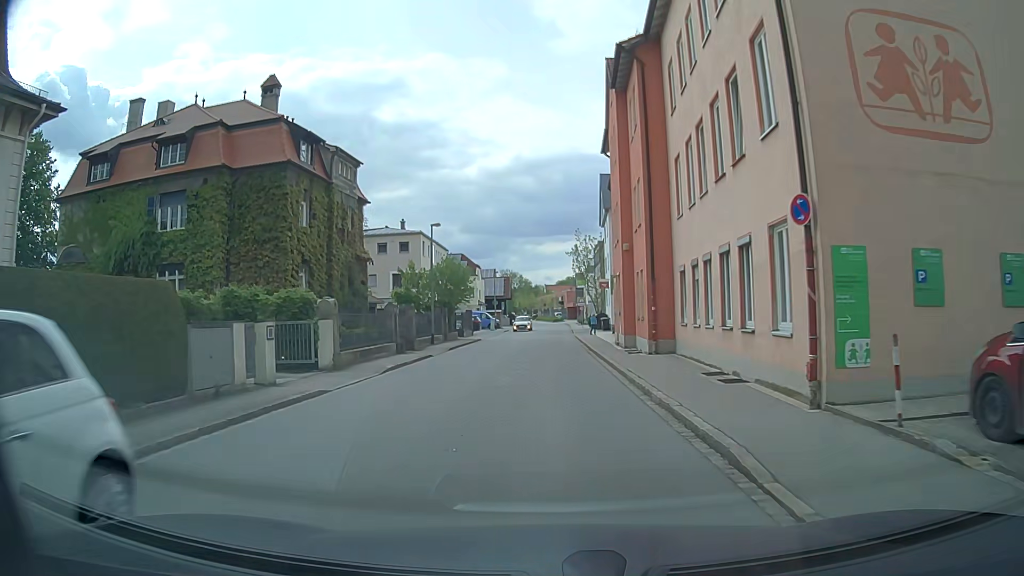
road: residential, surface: asphalt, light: Day
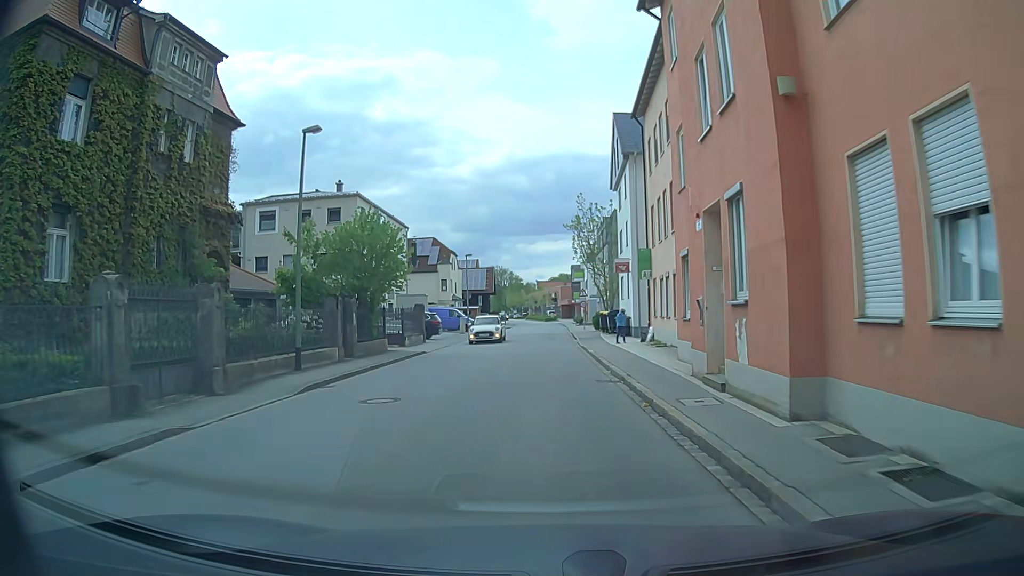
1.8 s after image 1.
(+0.1, +18.4) m; 0°
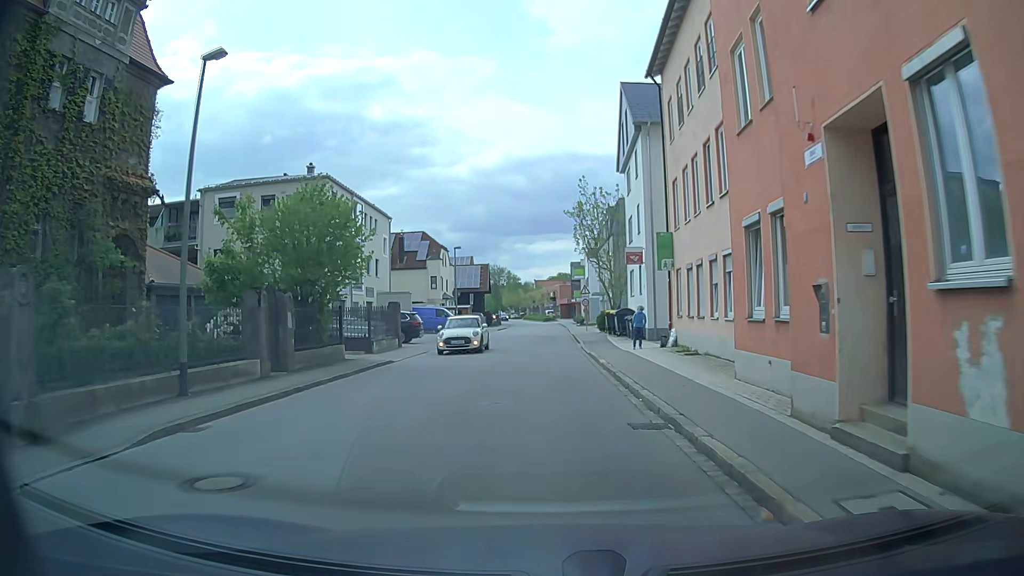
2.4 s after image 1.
(0.0, +5.8) m; 0°
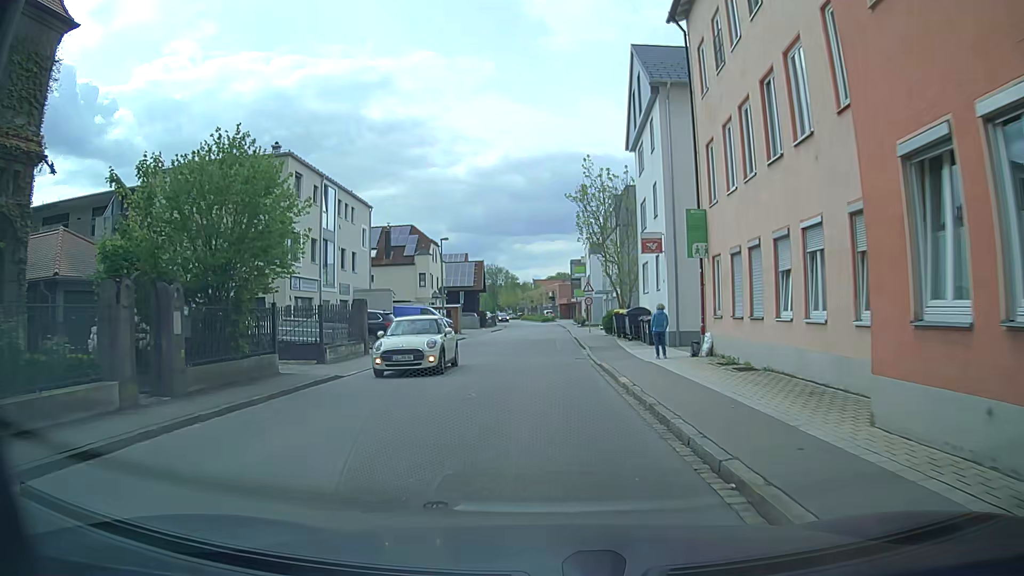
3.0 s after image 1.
(+0.1, +5.6) m; 0°
(0, +10) (0, +20) (+1, +30) (+1, +40) (+1, +50) (+1, +60) (+1, +70) (+1, +80) (+1, +90) (0, +100) m
